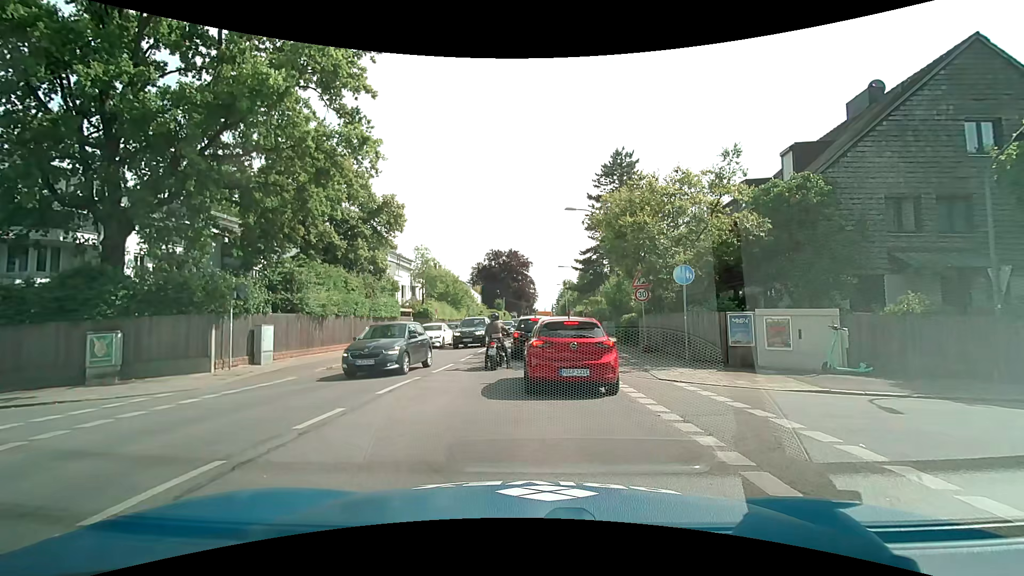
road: secondary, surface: asphalt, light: Day
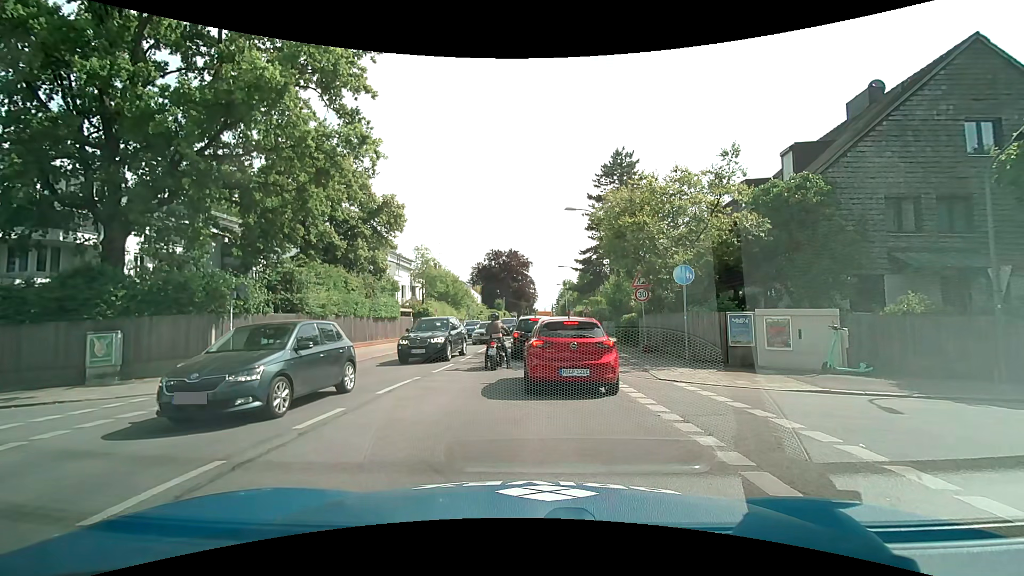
(0.0, 0.0) m; 0°
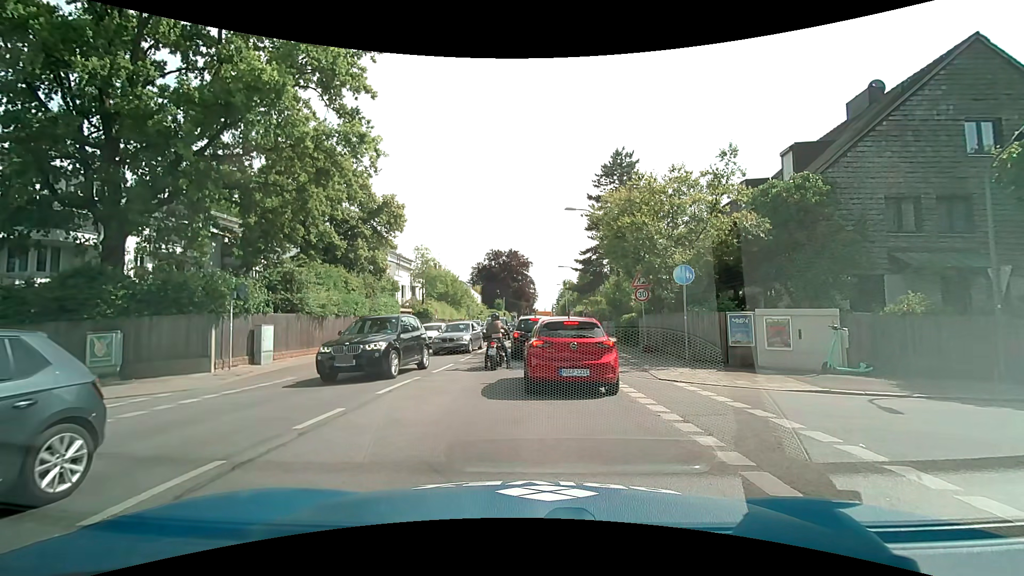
(0.0, 0.0) m; 0°
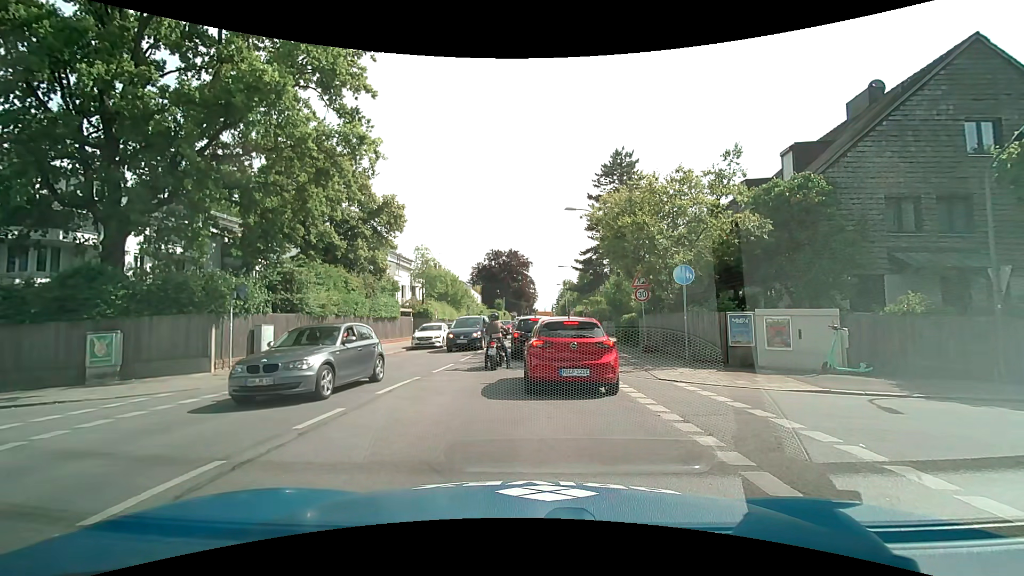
(0.0, 0.0) m; 0°
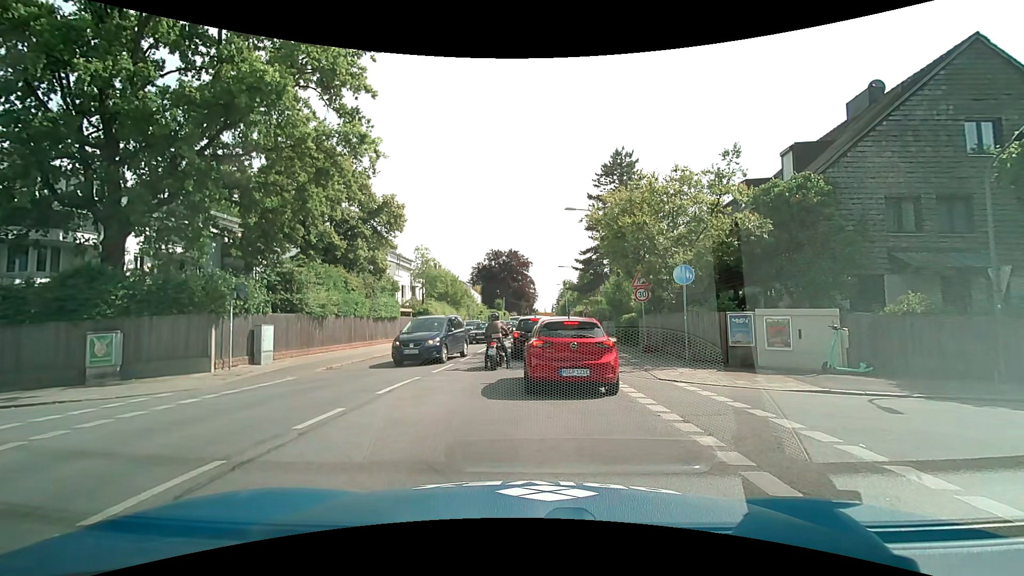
(0.0, 0.0) m; 0°
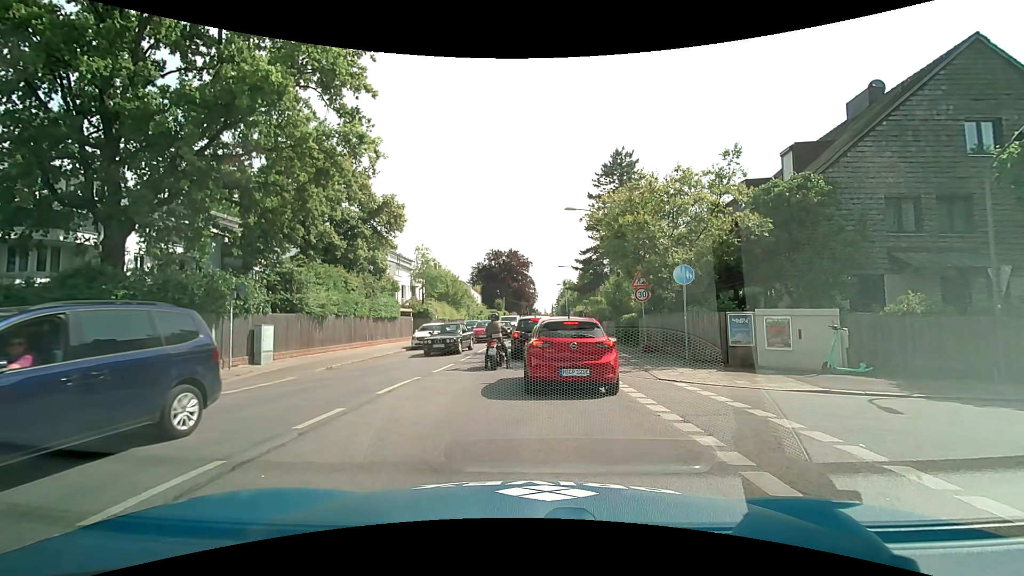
(0.0, 0.0) m; 0°
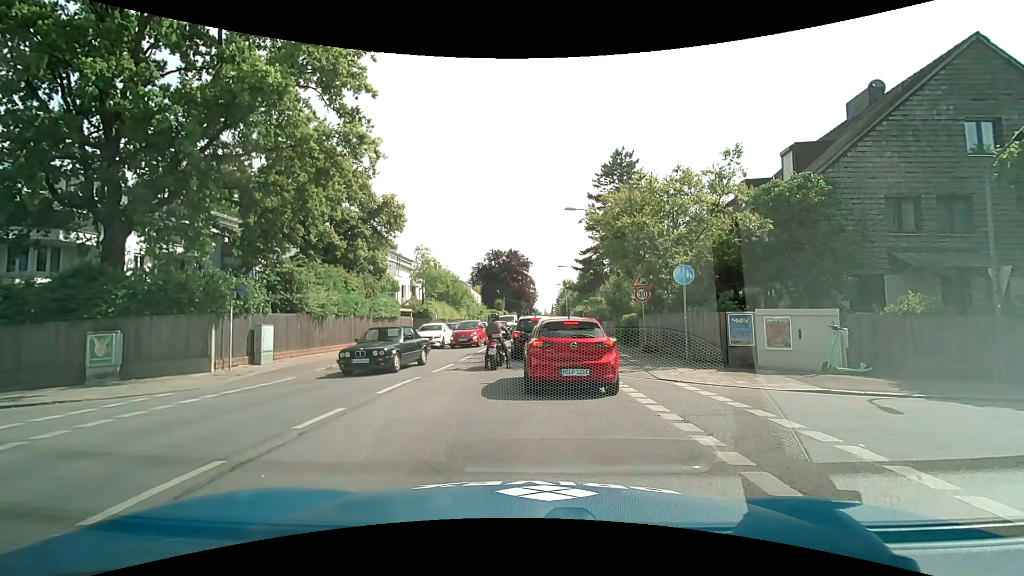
(0.0, 0.0) m; 0°
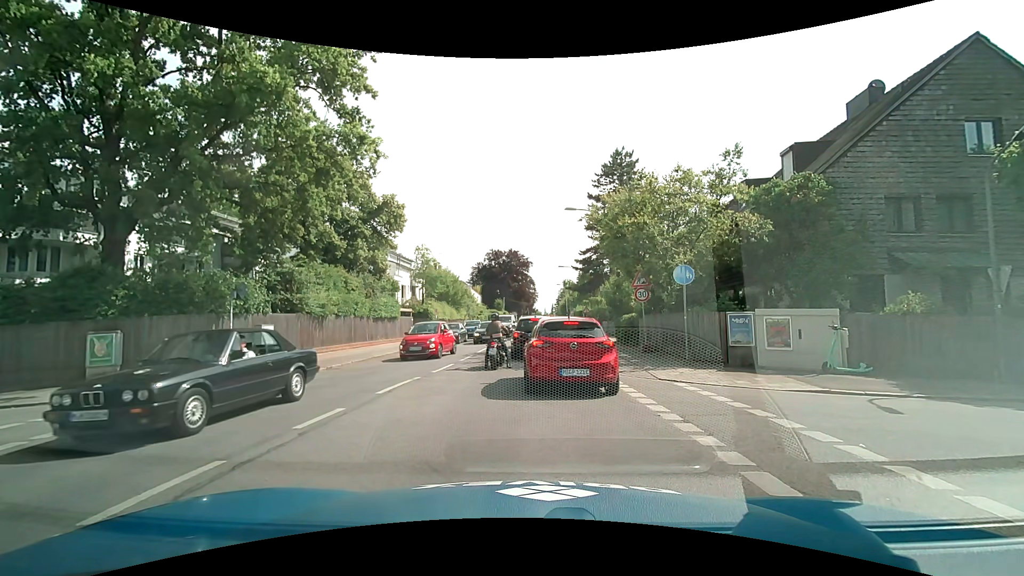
(0.0, 0.0) m; 0°
(0, +10) (0, +20) (0, +30) (0, +40) (0, +50) (+1, +60) (+1, +70) (+1, +80) (+2, +90) (+2, +100) m
